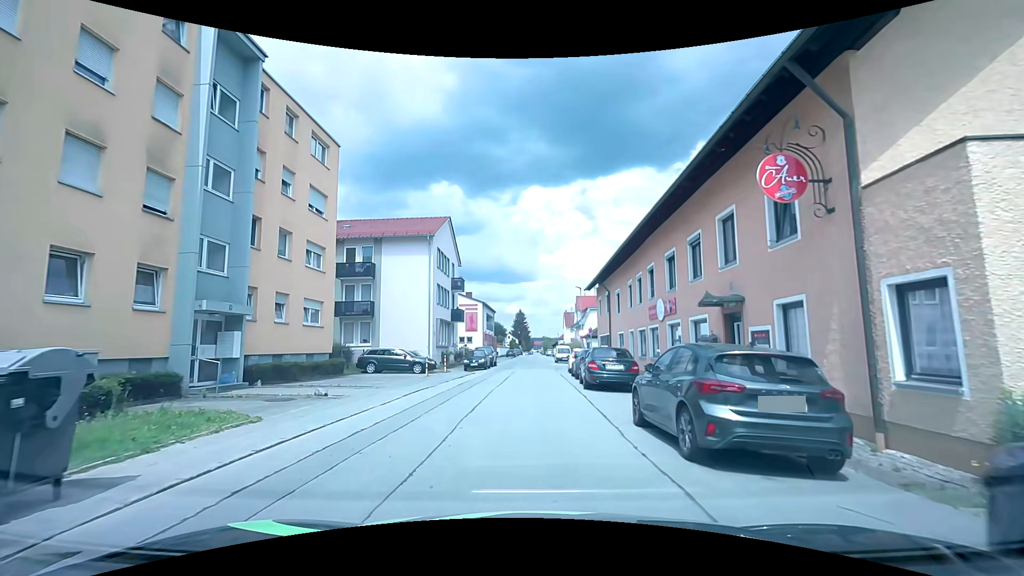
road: unclassified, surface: asphalt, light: Day
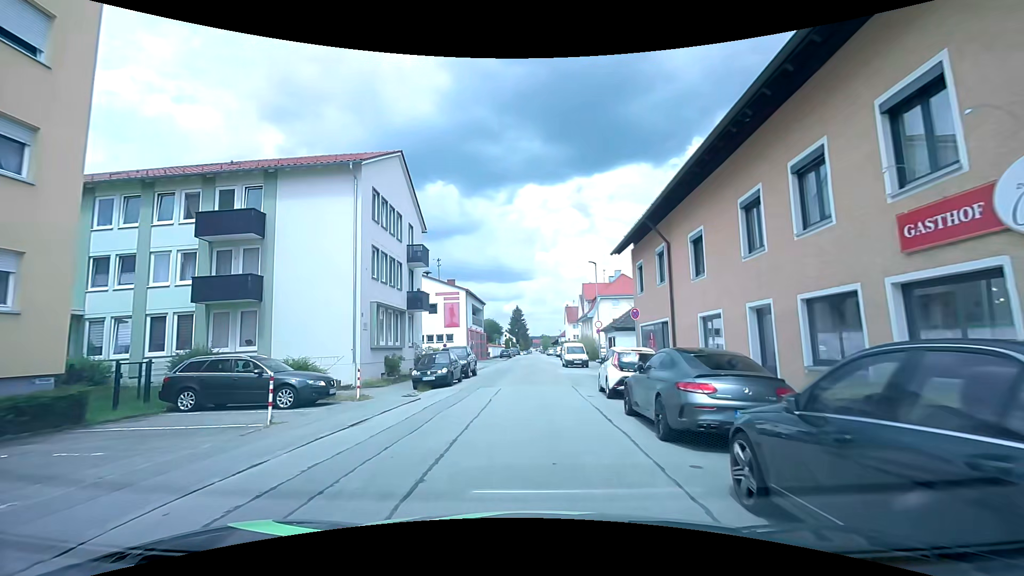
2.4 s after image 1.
(+0.1, +15.2) m; 0°
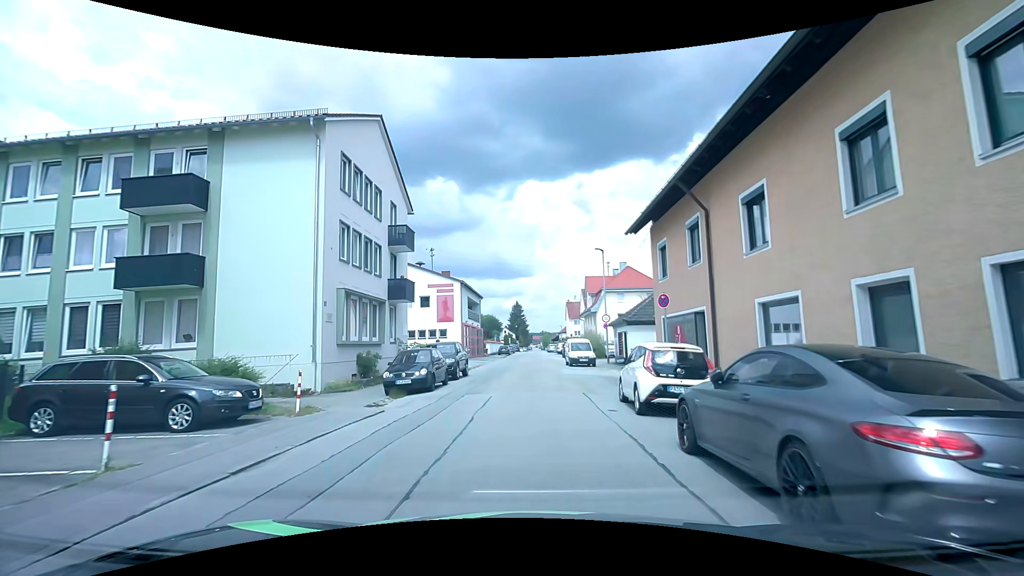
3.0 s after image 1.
(0.0, +4.0) m; 0°
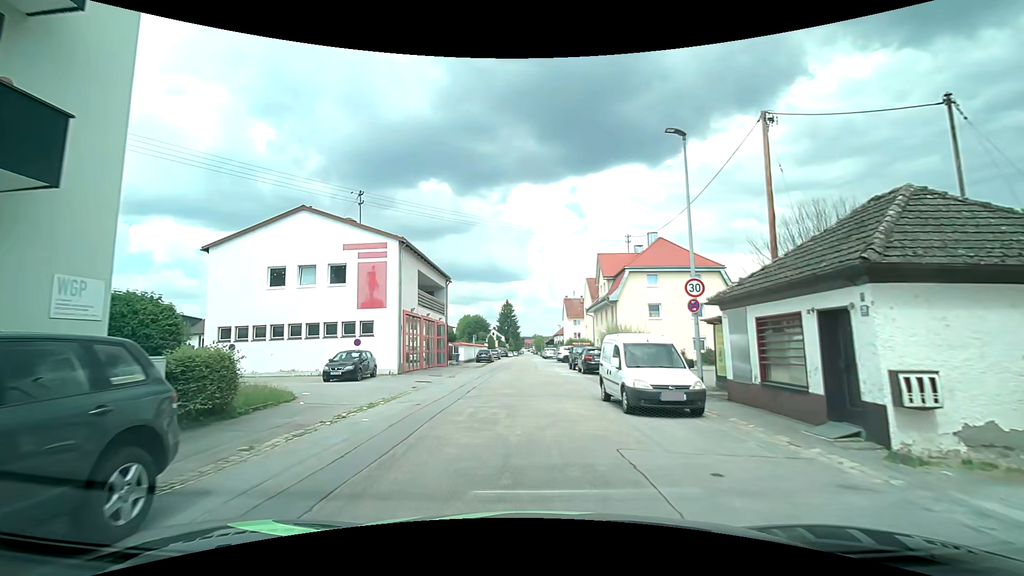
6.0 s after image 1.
(+0.4, +20.5) m; +1°
(0, +10) (0, +20) (0, +30) (0, +40) (0, +50) (+1, +60) (+1, +70) (0, +80) (0, +90) (0, +100) m
